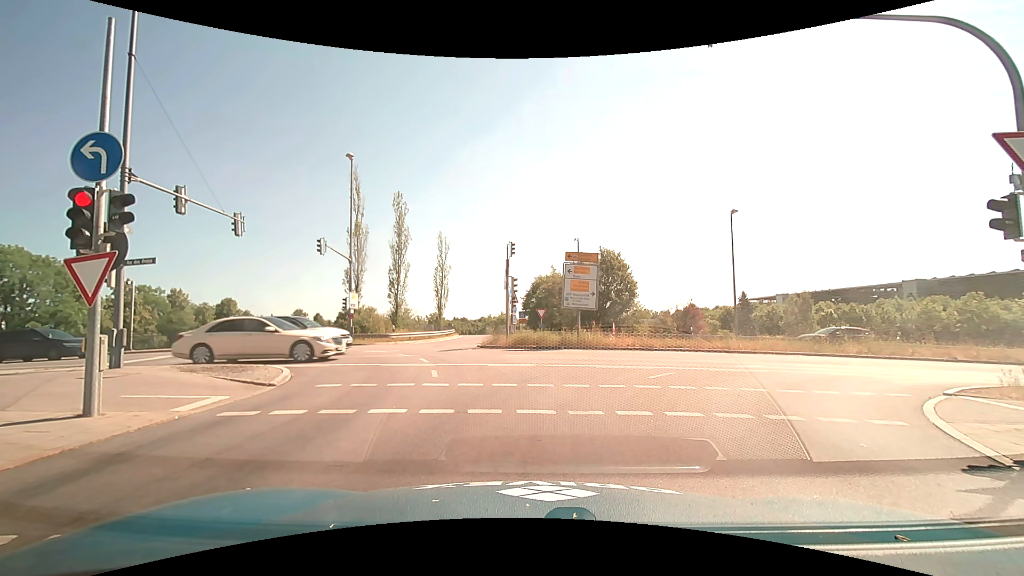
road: motorway_link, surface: asphalt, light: Day
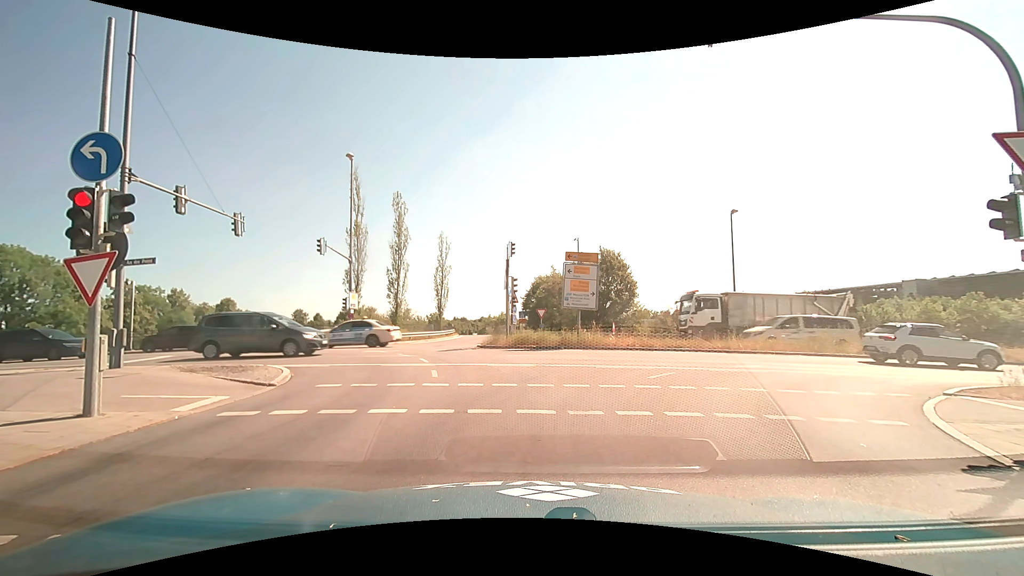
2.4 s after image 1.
(0.0, 0.0) m; 0°
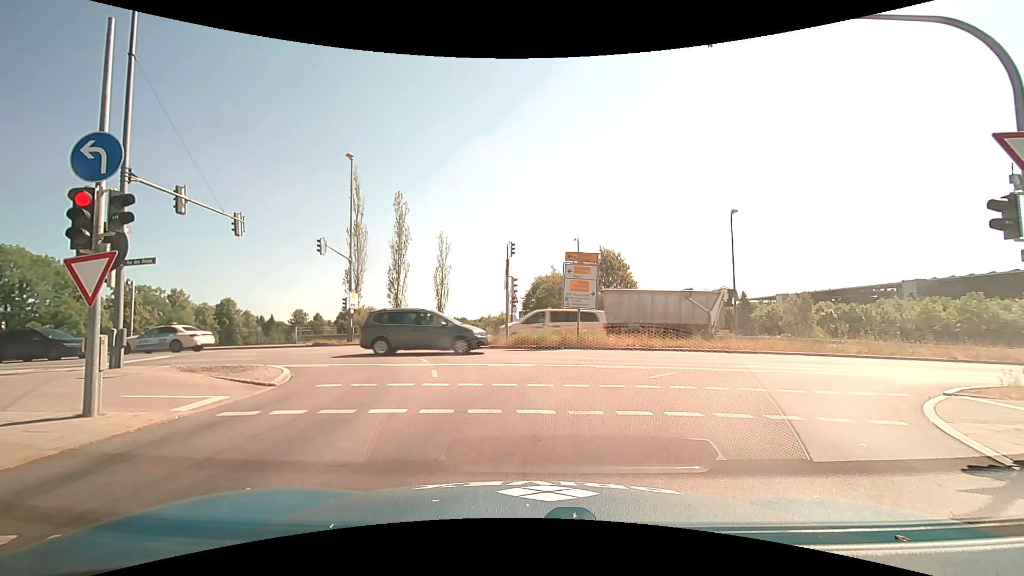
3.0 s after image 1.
(0.0, 0.0) m; 0°
(0, +10) (-2, +20) (-9, +27) (-19, +30) (-29, +31) (-39, +32) (-49, +32) (-59, +32) (-69, +31) (-79, +31) m
